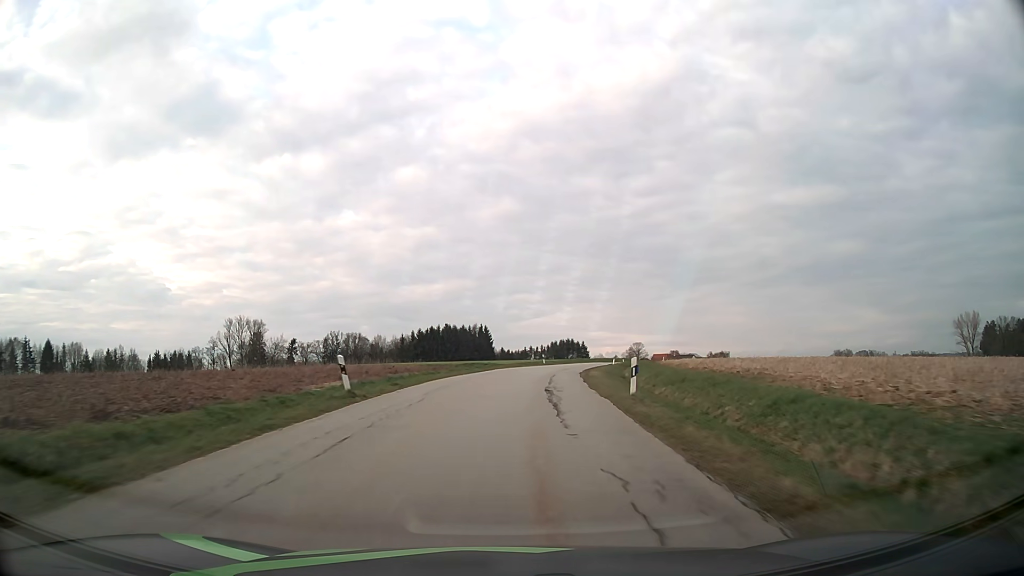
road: tertiary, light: Day
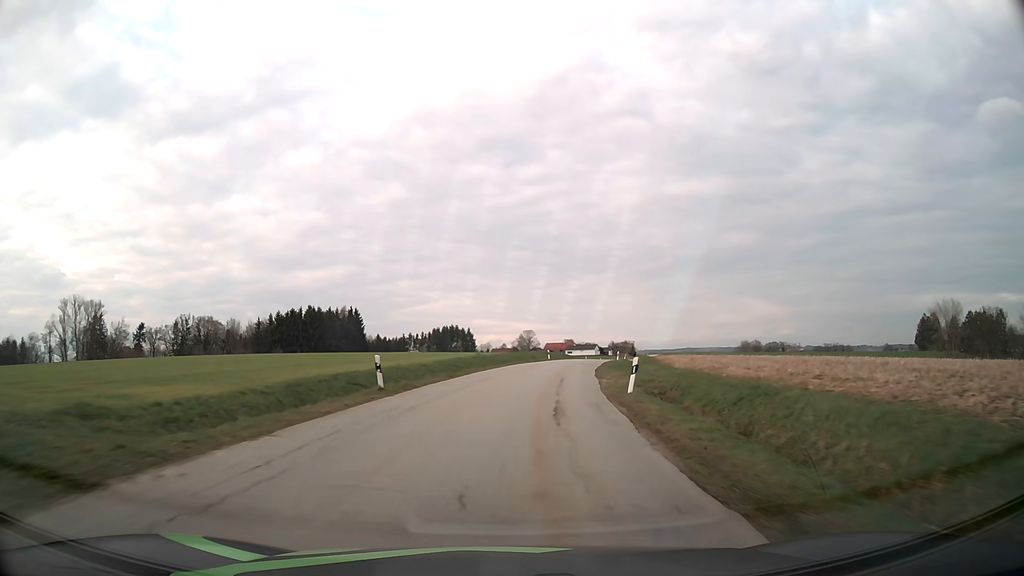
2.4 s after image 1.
(+3.8, +47.2) m; +10°
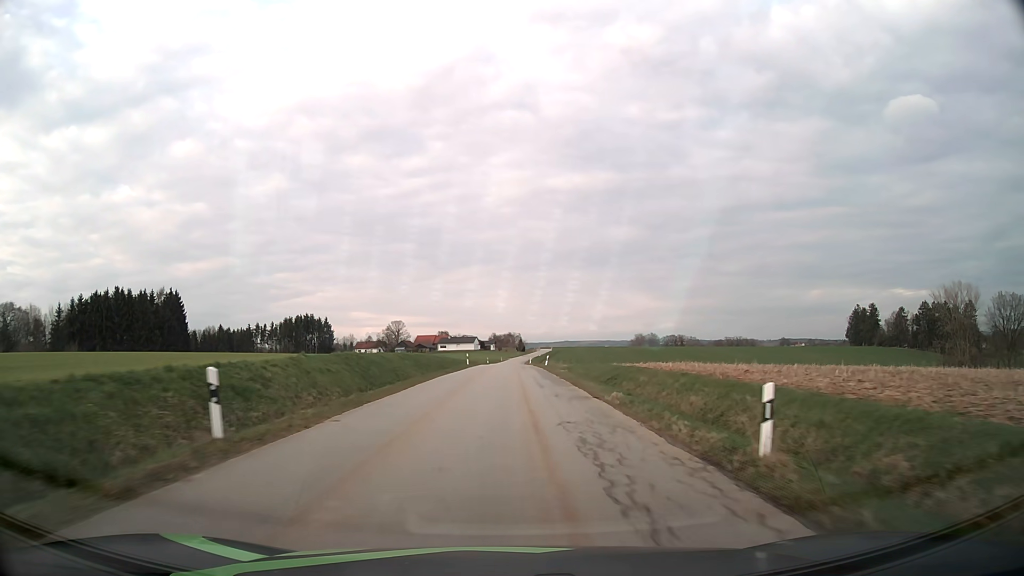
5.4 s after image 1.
(+6.2, +59.5) m; +11°
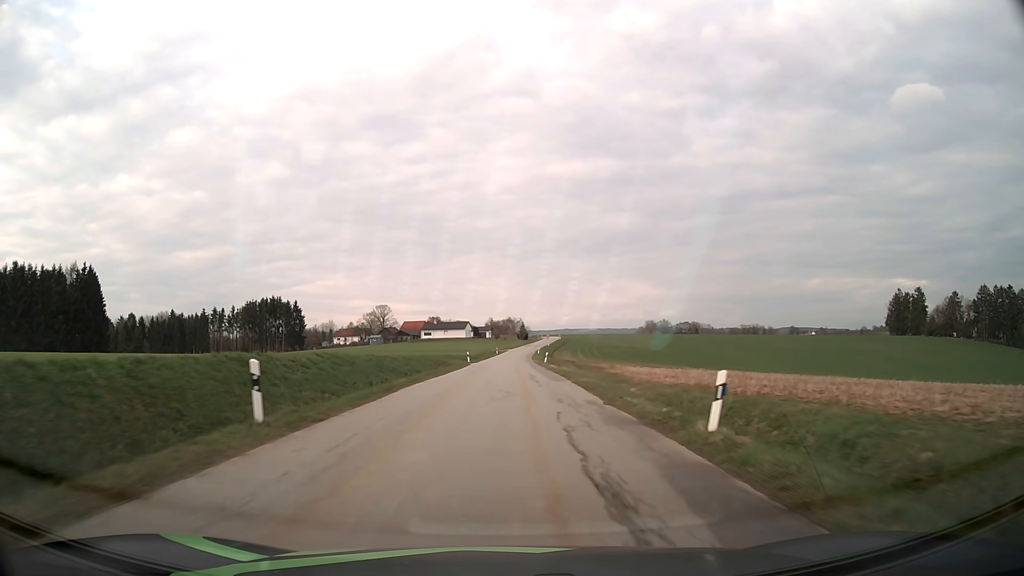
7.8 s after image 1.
(+0.3, +49.0) m; 0°
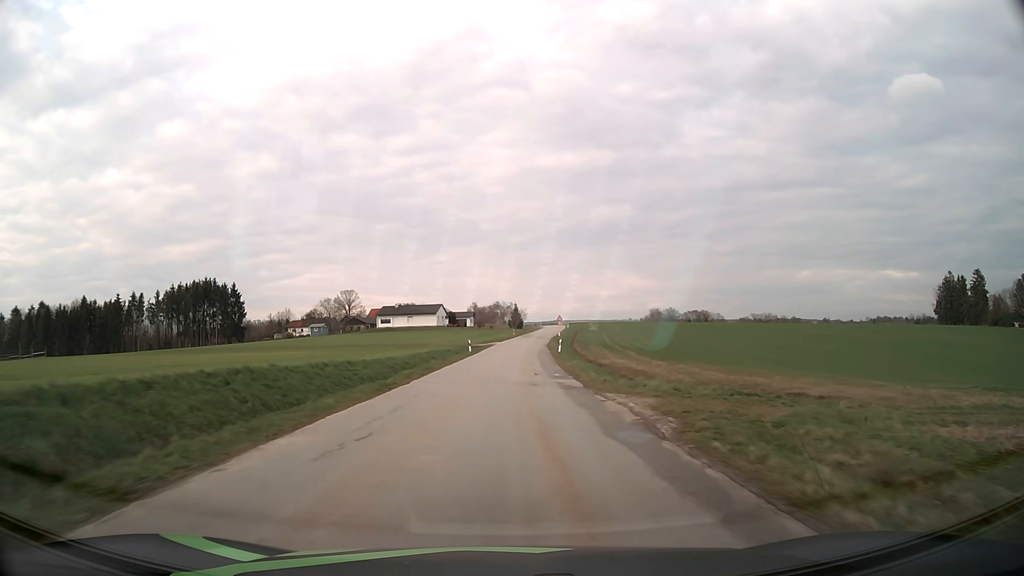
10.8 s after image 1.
(+0.4, +58.3) m; +1°
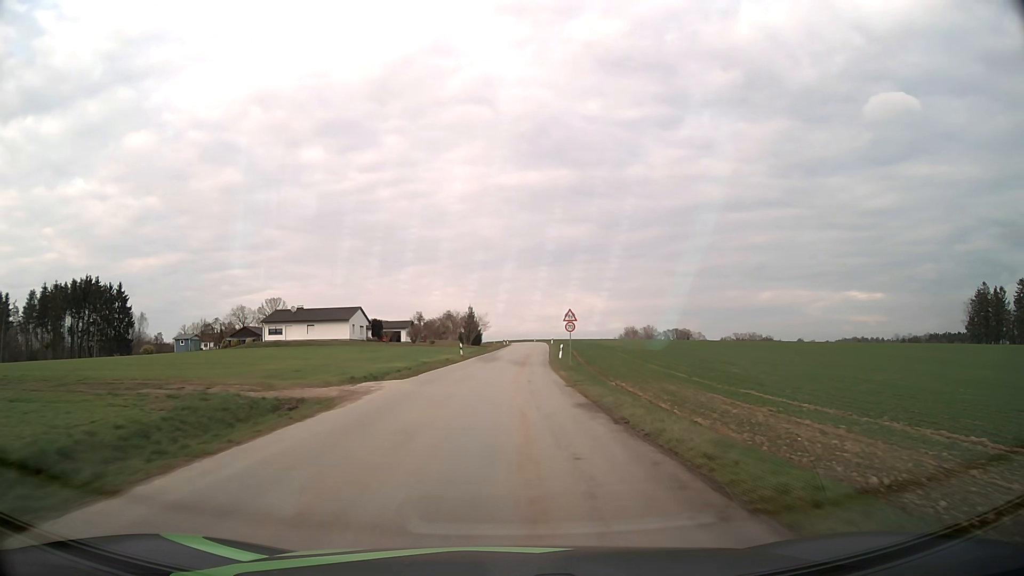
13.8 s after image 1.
(+1.3, +54.2) m; +3°
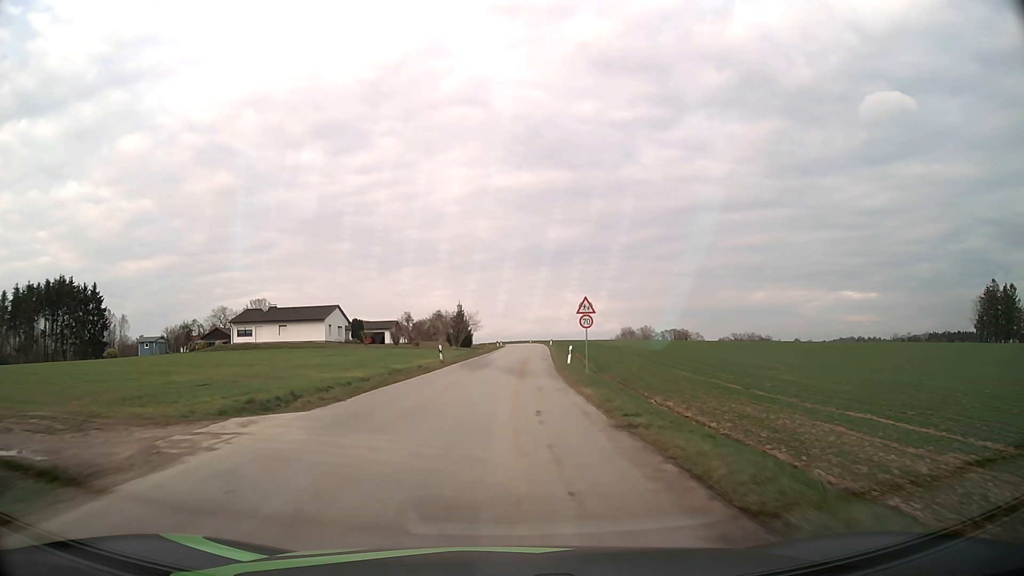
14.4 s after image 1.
(+0.1, +10.5) m; +1°
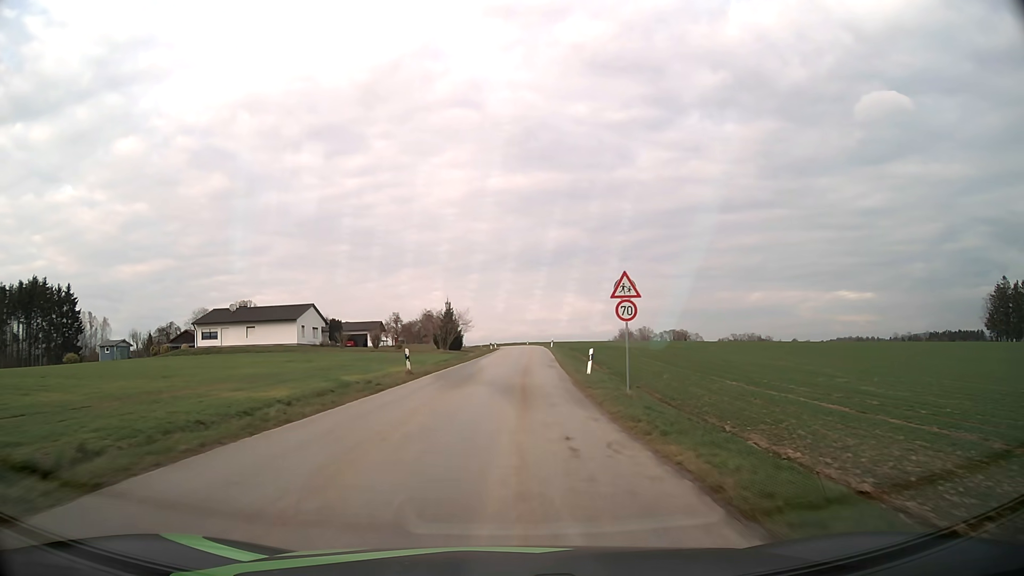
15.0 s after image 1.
(+0.1, +10.5) m; +1°
(0, +10) (0, +20) (0, +30) (+1, +40) (+1, +50) (+2, +60) (+2, +70) (+3, +80) (+3, +90) (+3, +100) m
